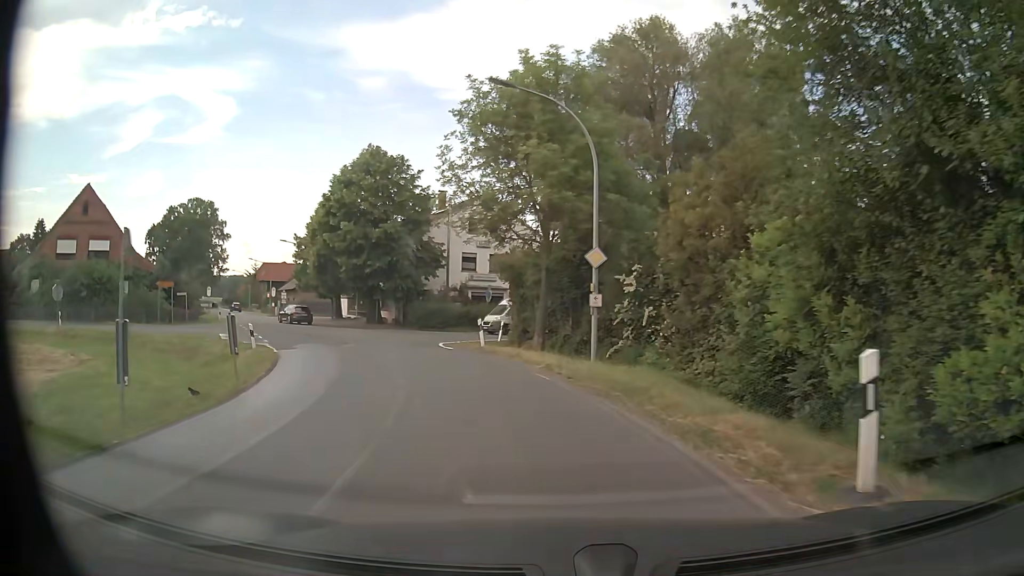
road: secondary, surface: paved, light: Day
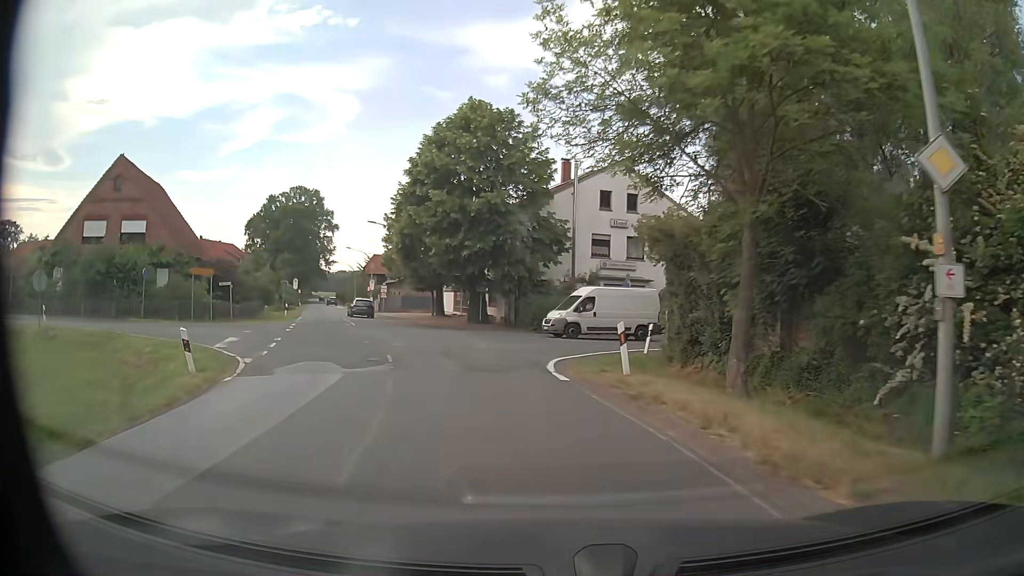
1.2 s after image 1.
(-1.2, +11.4) m; -11°
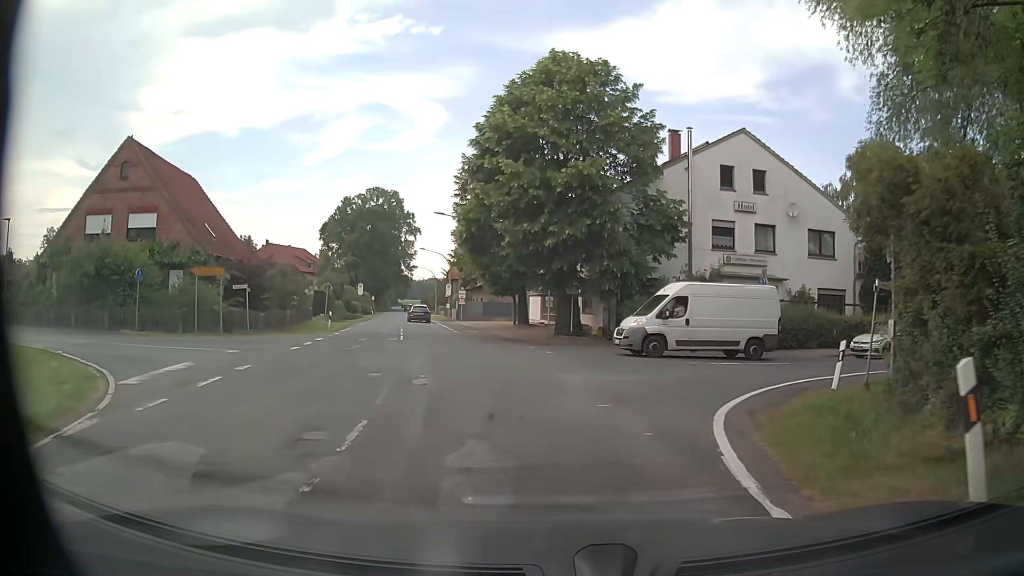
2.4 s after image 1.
(-0.6, +9.0) m; -8°
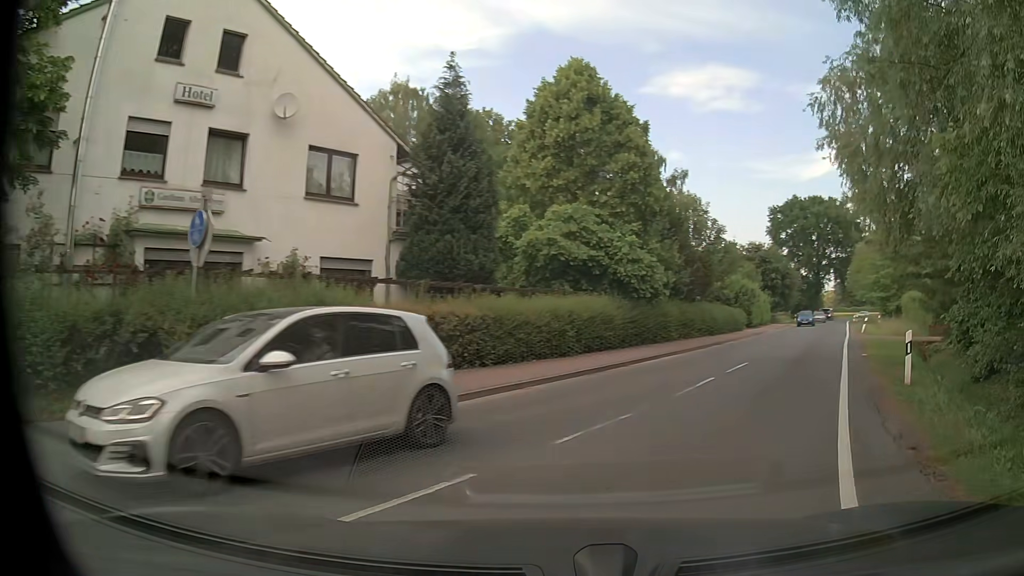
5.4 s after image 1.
(+4.6, +17.3) m; +43°
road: tertiary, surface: asphalt
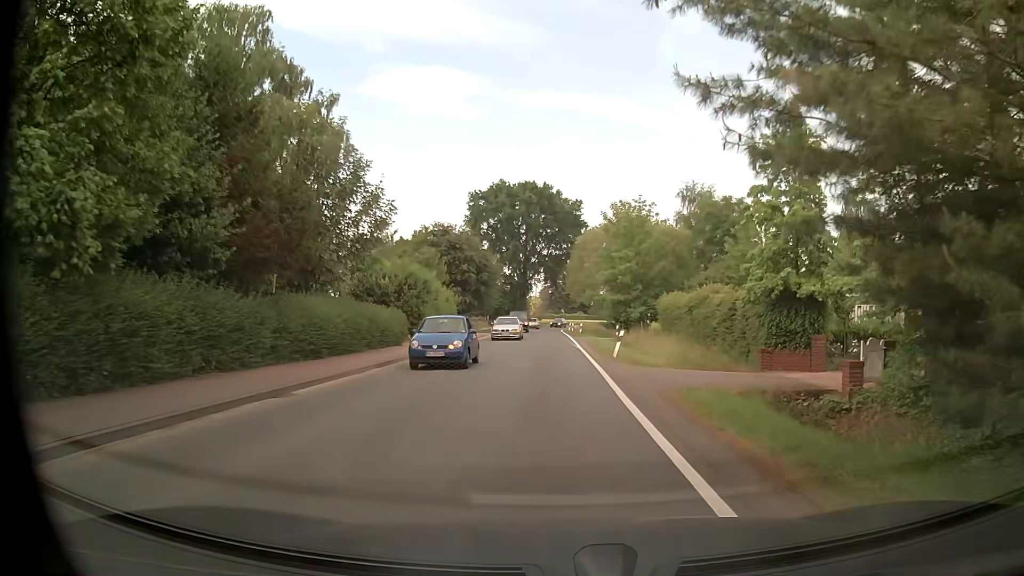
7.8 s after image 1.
(+6.6, +18.7) m; +27°
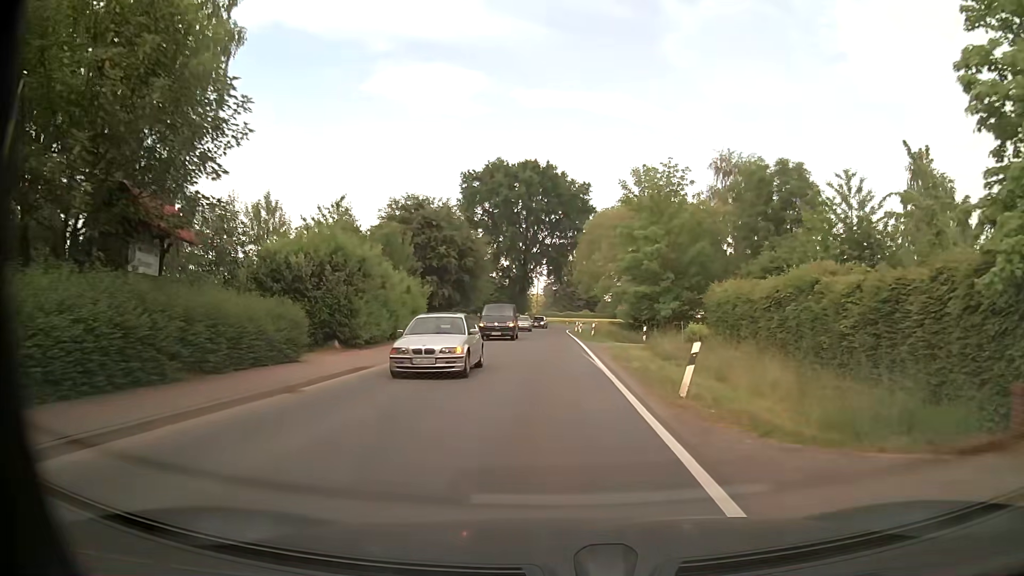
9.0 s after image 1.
(0.0, +12.8) m; -1°
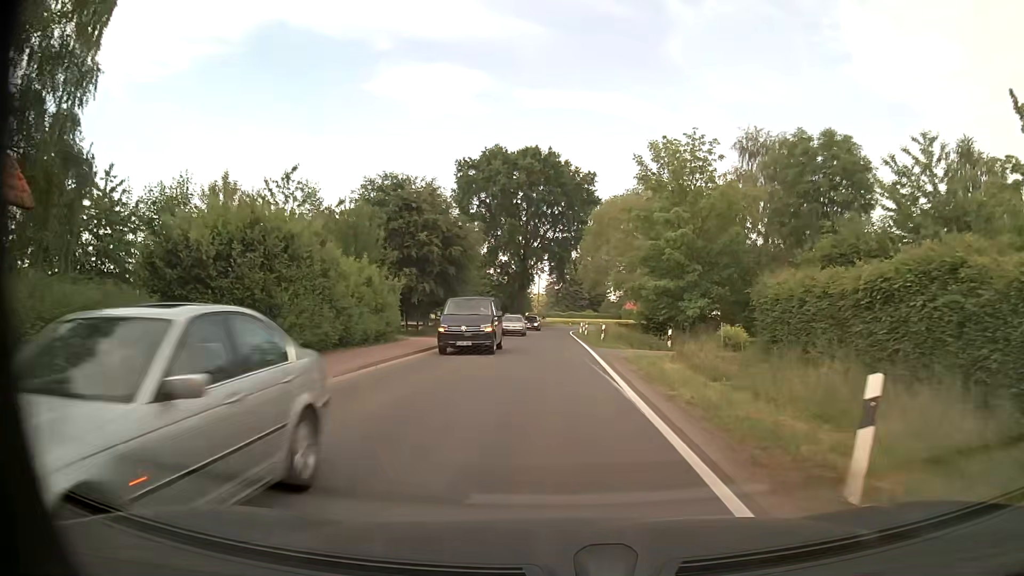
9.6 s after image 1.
(0.0, +7.1) m; 0°
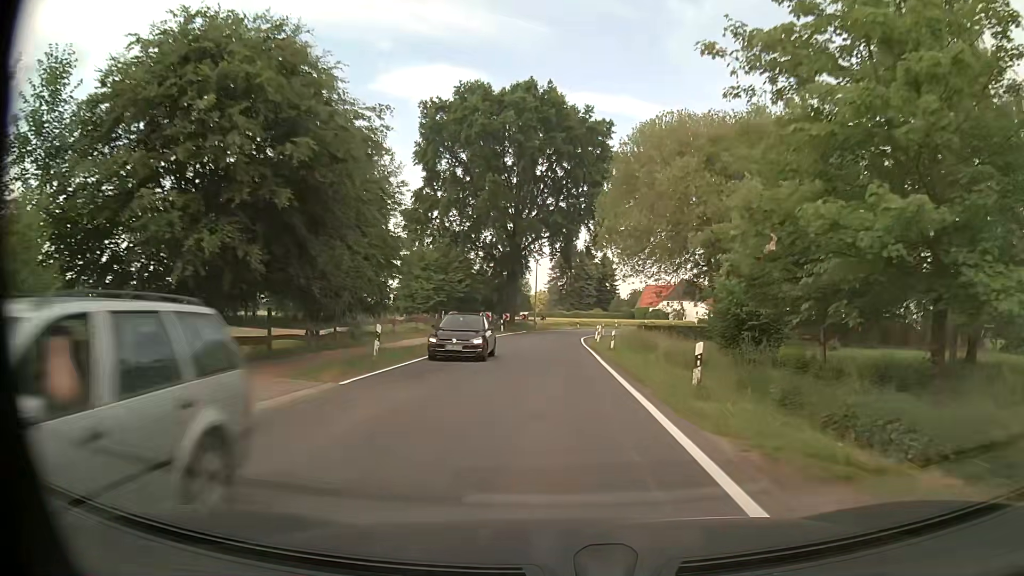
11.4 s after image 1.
(-0.1, +23.4) m; 0°
(0, +10) (0, +20) (0, +30) (0, +40) (0, +50) (+1, +60) (+4, +70) (+8, +79) (+12, +88) (+17, +97) m
